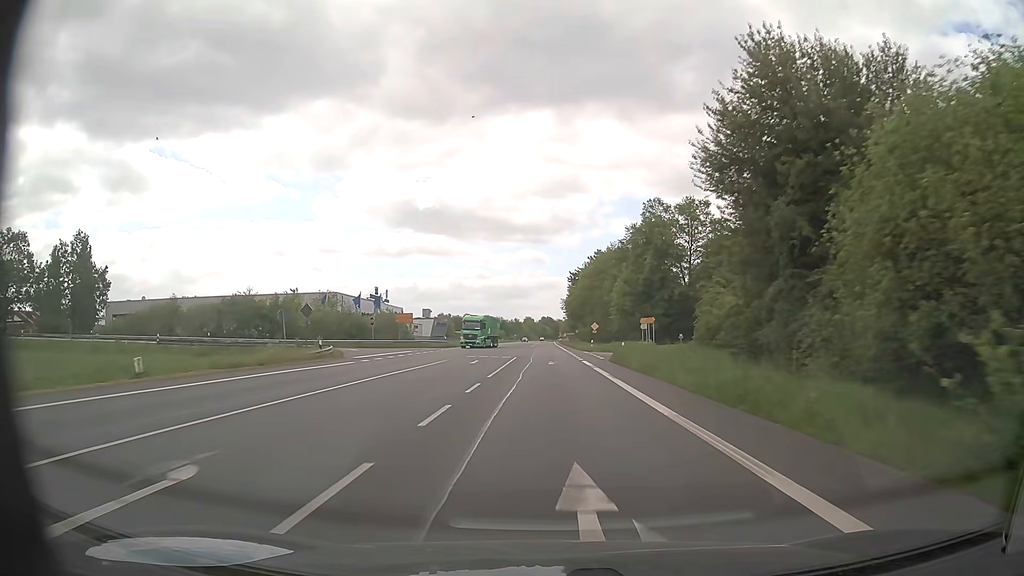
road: primary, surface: asphalt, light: Day
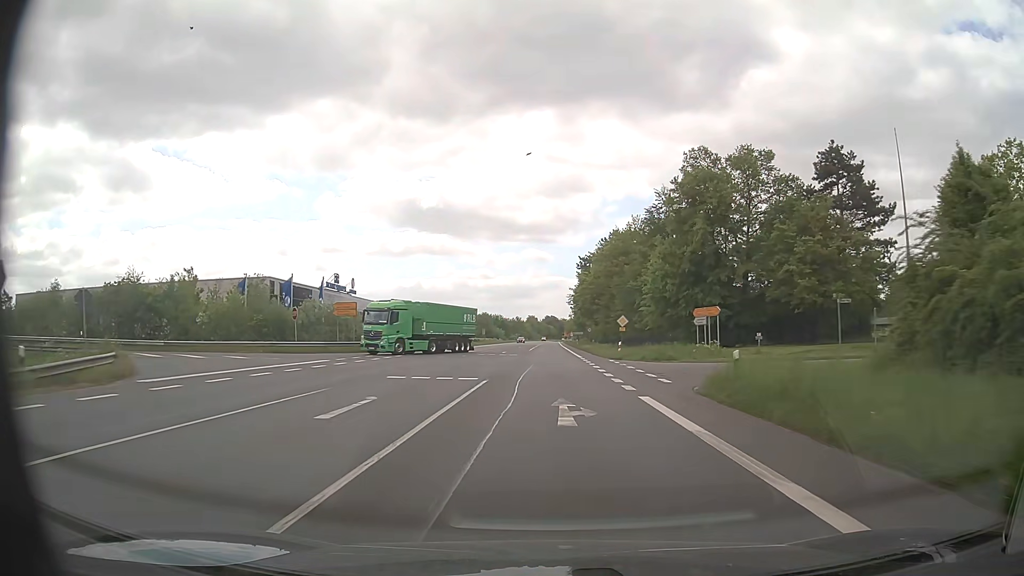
(-0.1, +22.8) m; 0°
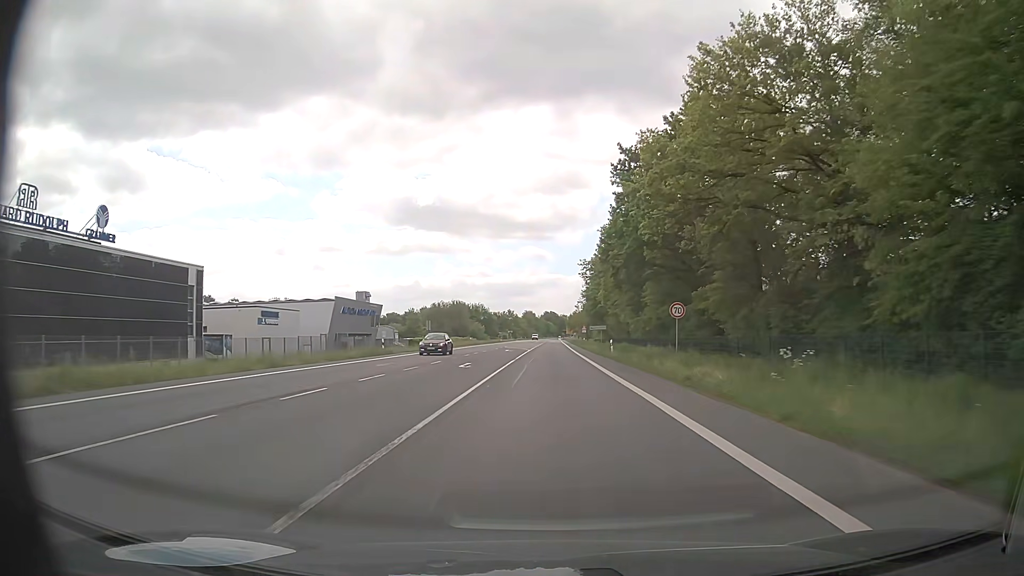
(0.0, +57.2) m; 0°
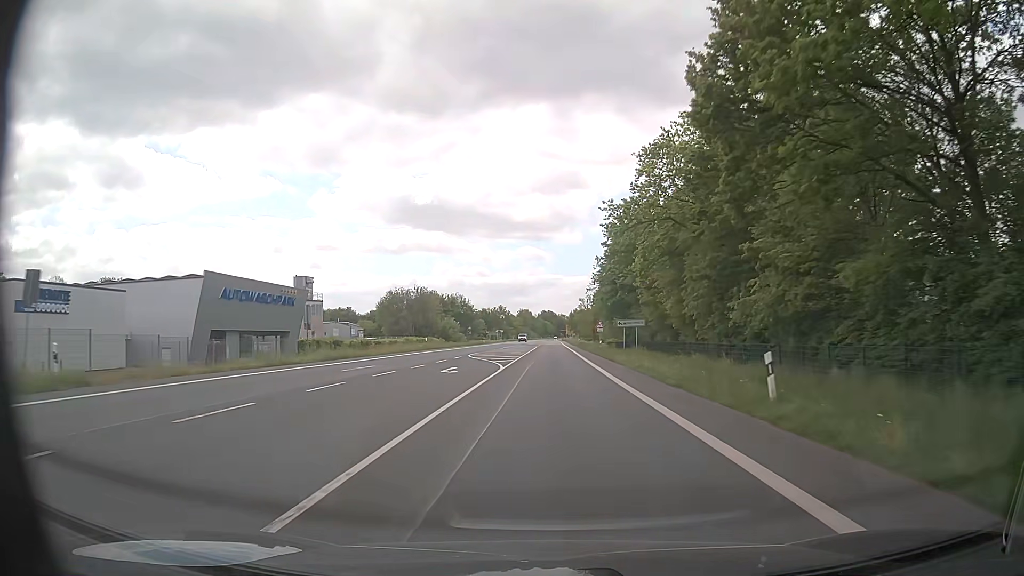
(+0.1, +34.3) m; 0°
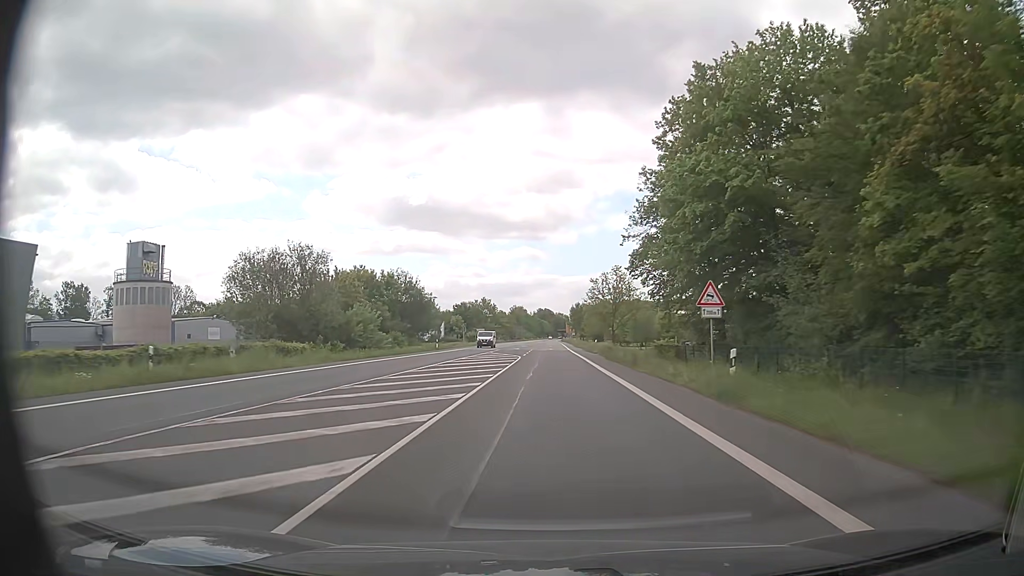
(+0.3, +45.8) m; +1°
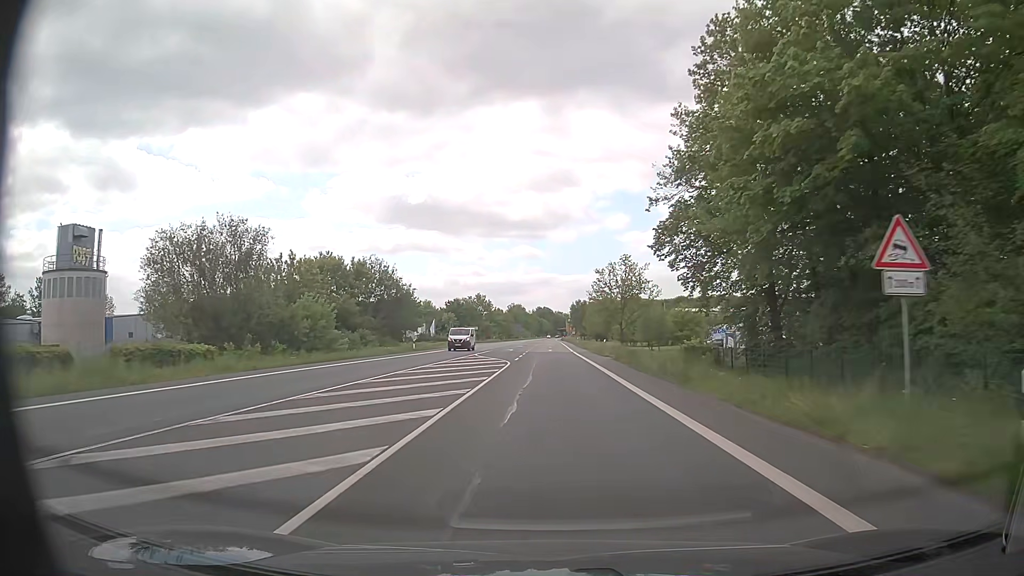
(0.0, +11.5) m; 0°
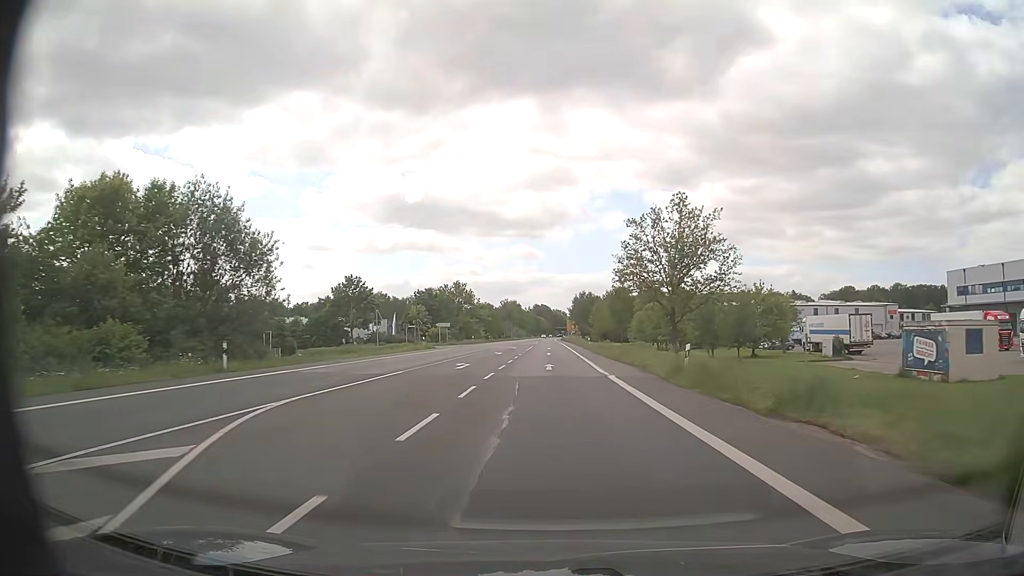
(-0.1, +34.4) m; 0°
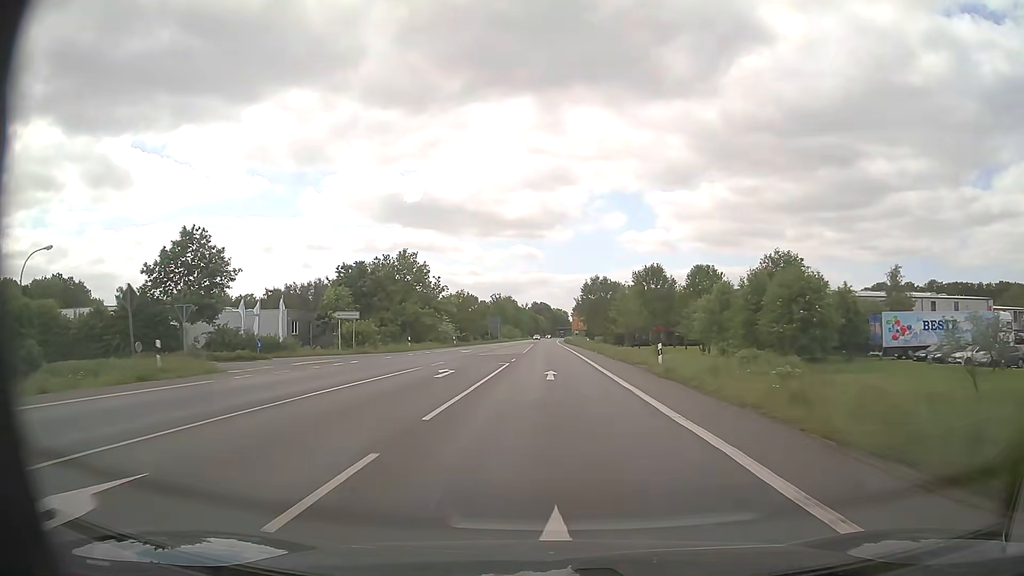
(-0.2, +46.0) m; 0°
(0, +10) (0, +20) (0, +30) (0, +40) (0, +50) (0, +60) (0, +70) (0, +80) (0, +90) (0, +100) m
